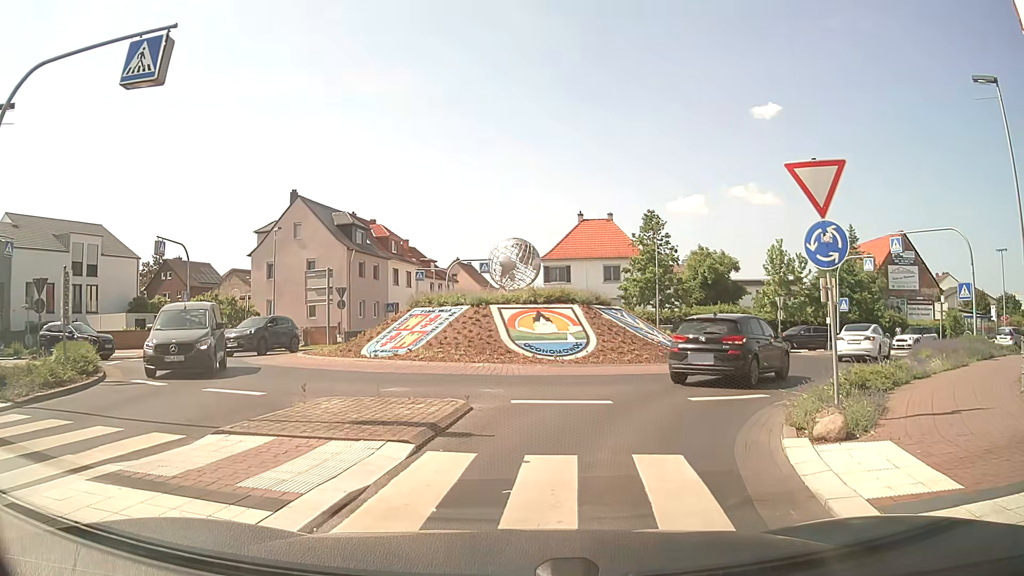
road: unclassified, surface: asphalt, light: Day
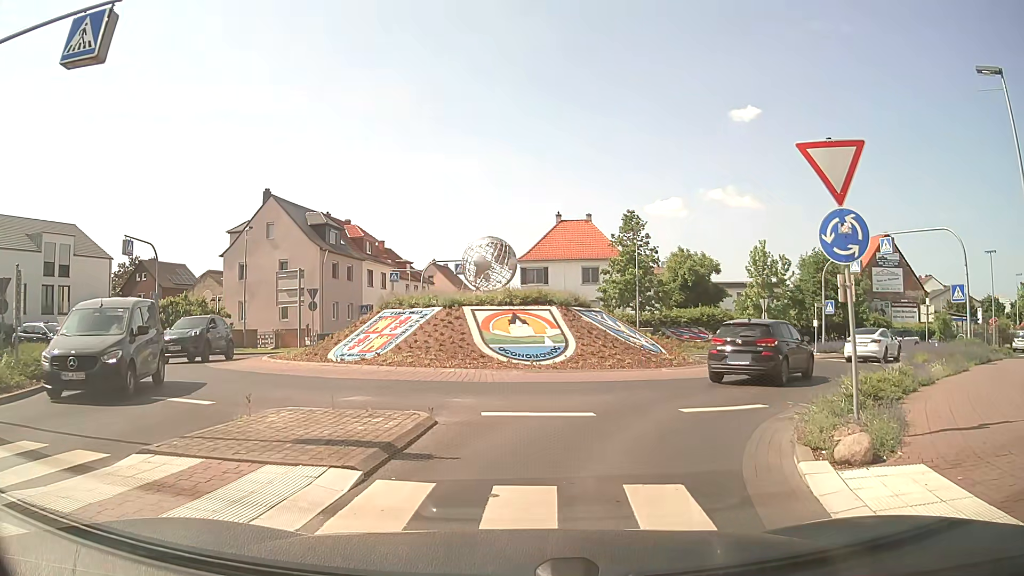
(0.0, +1.2) m; +1°
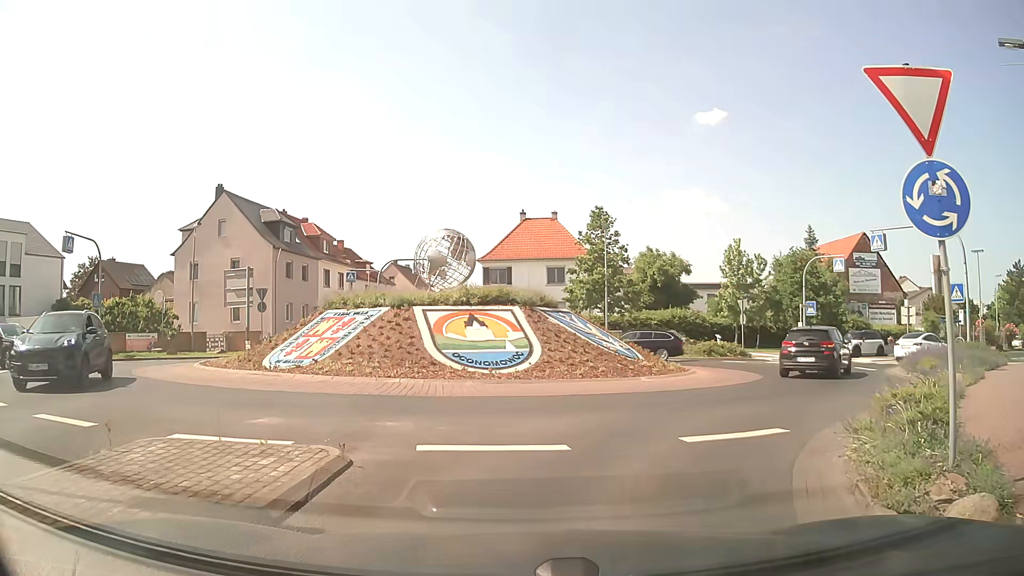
(+0.1, +2.5) m; +4°
